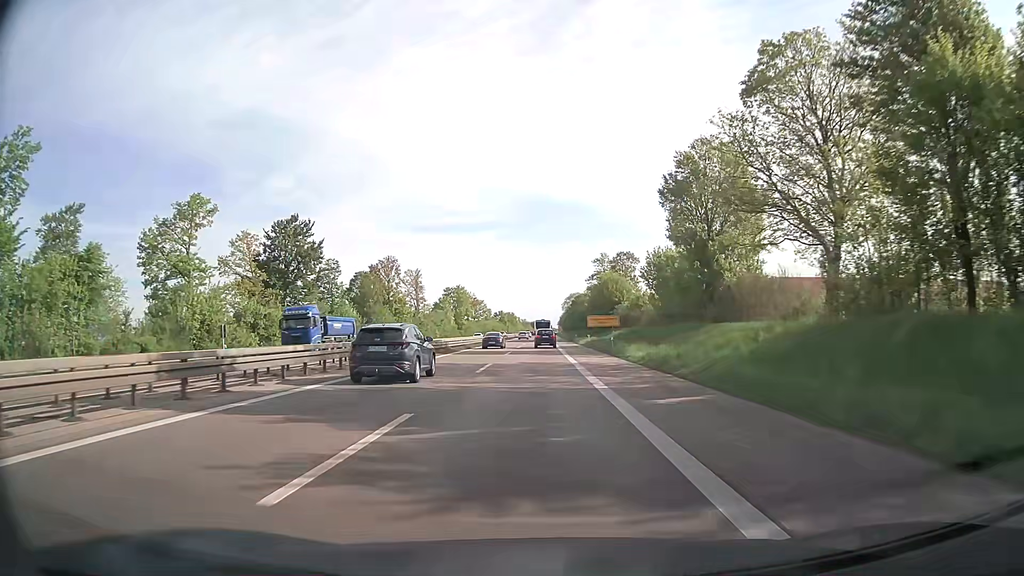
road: trunk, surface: asphalt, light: Day
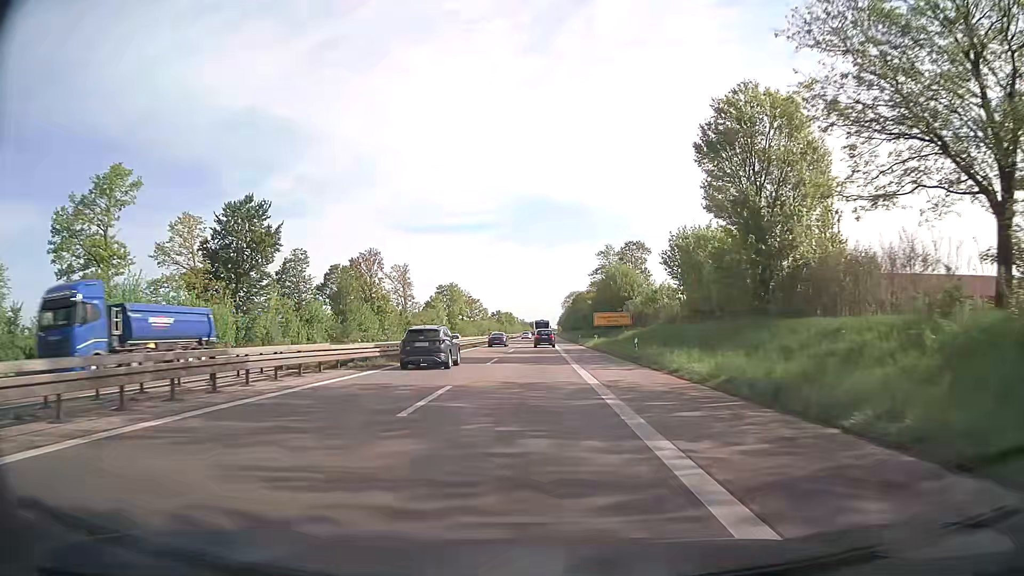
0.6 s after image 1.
(0.0, +12.4) m; 0°
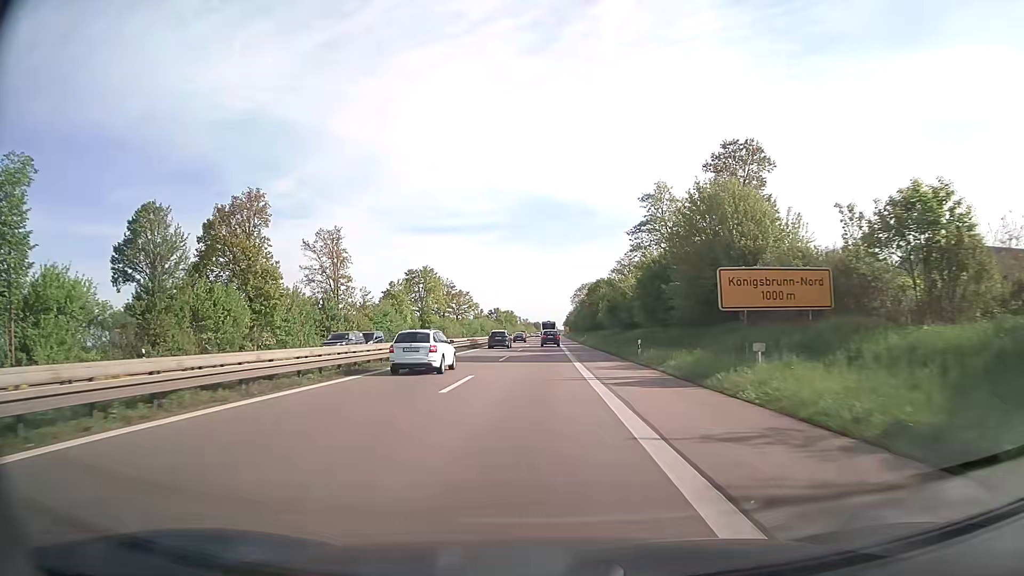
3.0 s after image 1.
(0.0, +49.8) m; 0°
(0, +10) (0, +20) (0, +30) (0, +40) (0, +50) (0, +60) (0, +70) (0, +80) (+1, +90) (+1, +100) m
